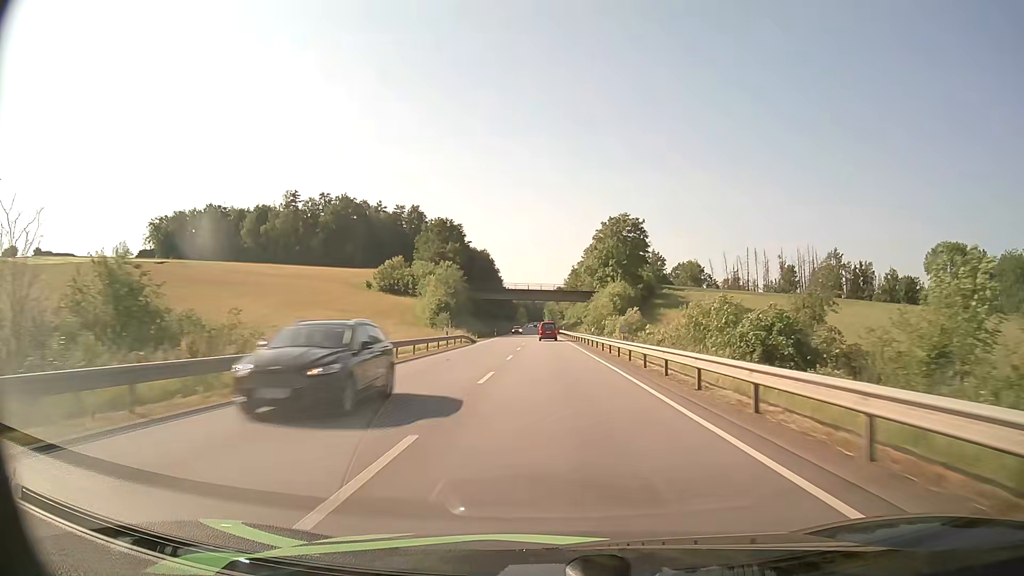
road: primary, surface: asphalt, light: Day
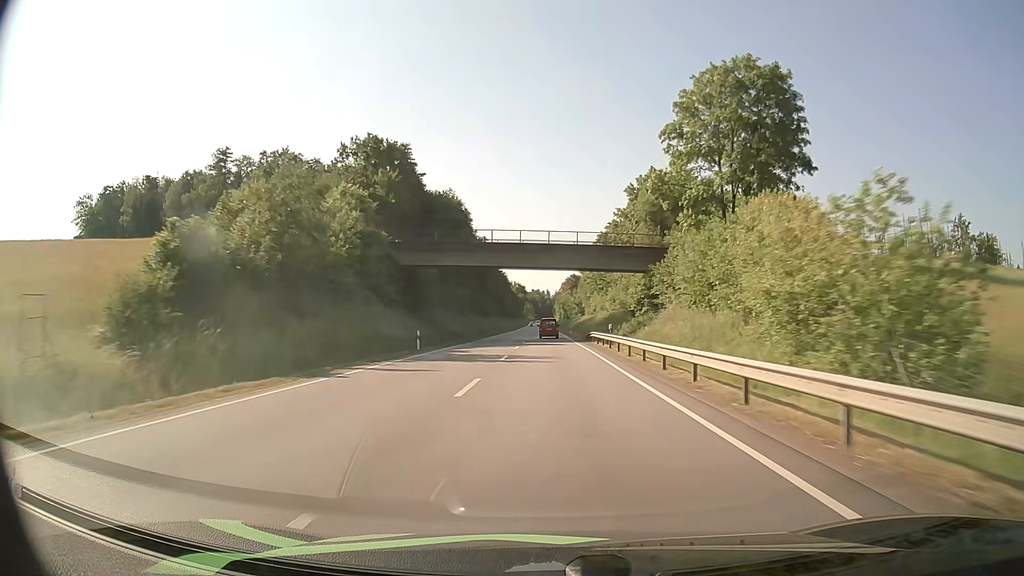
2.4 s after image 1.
(-0.3, +63.6) m; -1°
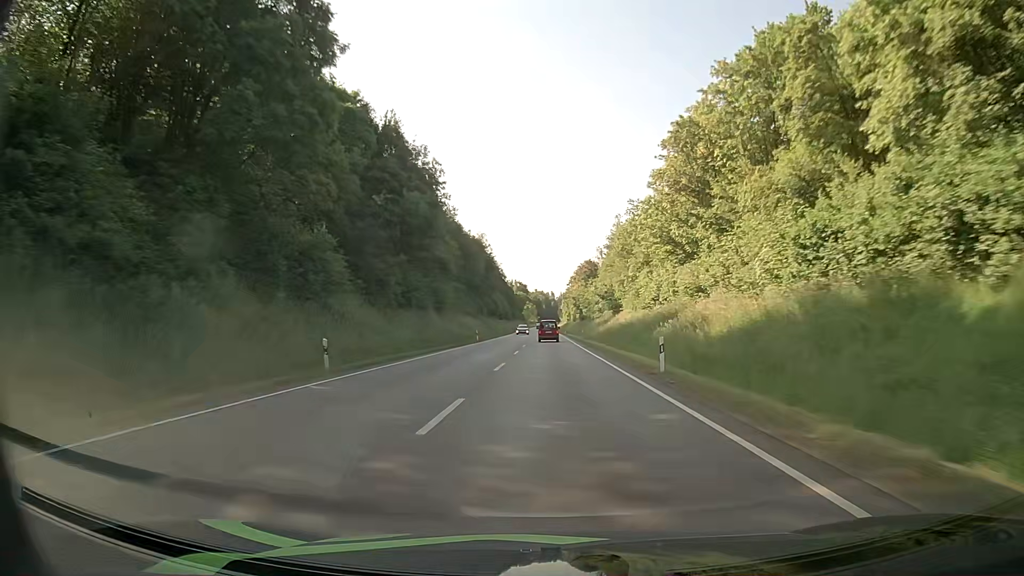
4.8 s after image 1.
(-0.4, +64.1) m; 0°
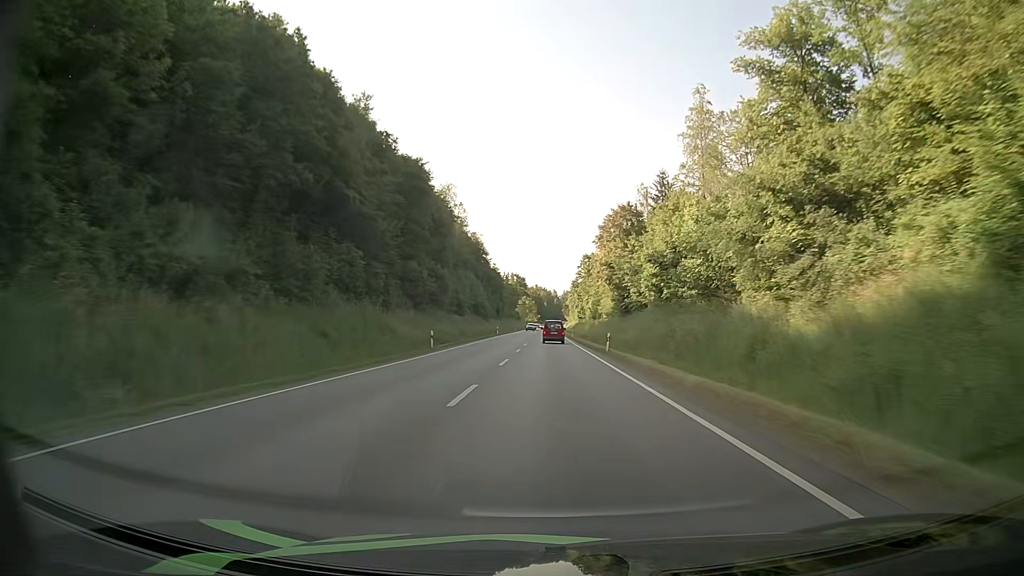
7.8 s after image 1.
(-0.2, +81.0) m; 0°
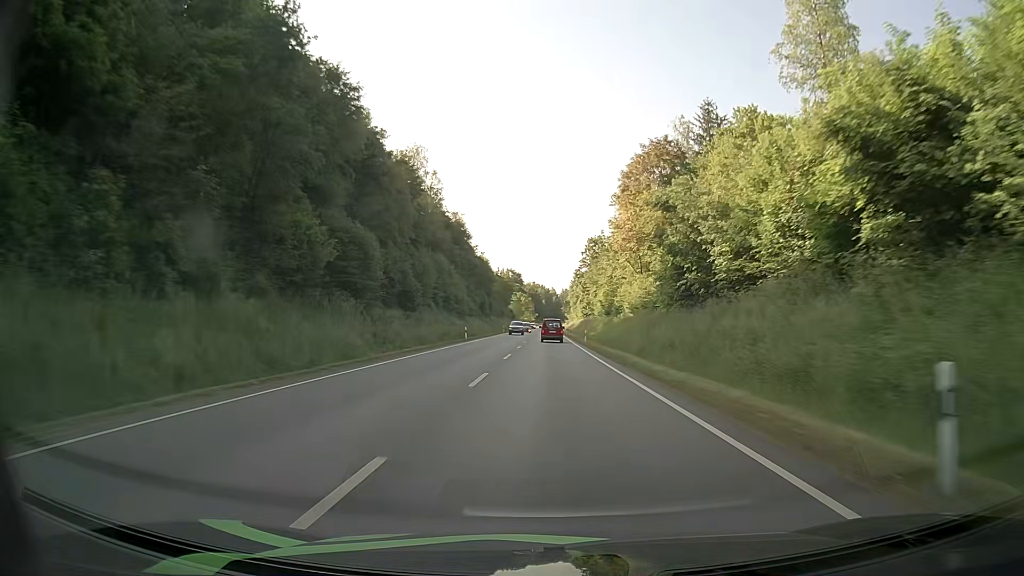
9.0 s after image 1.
(0.0, +32.6) m; 0°
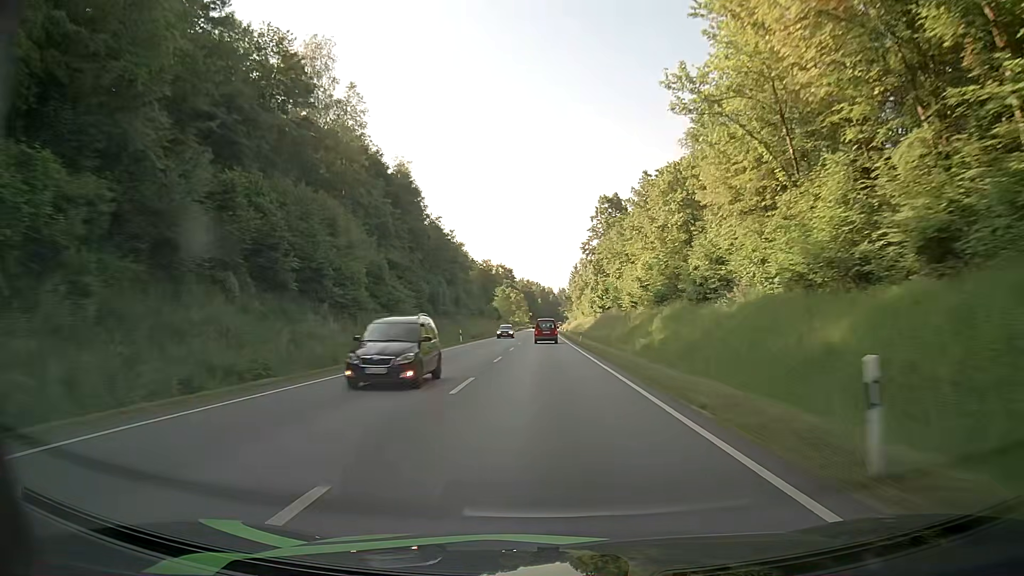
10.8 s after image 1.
(0.0, +49.2) m; 0°
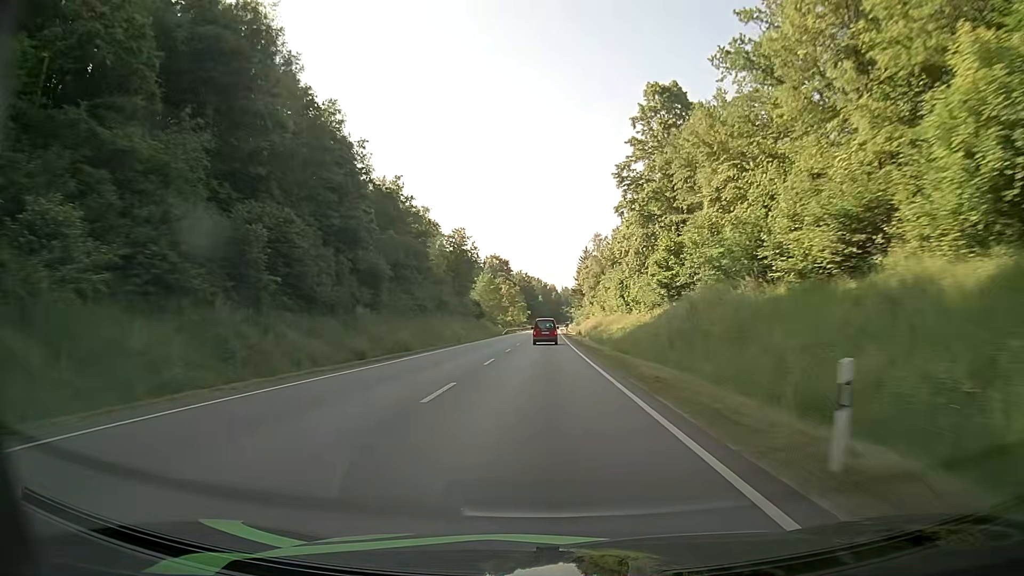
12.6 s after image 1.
(0.0, +49.4) m; 0°
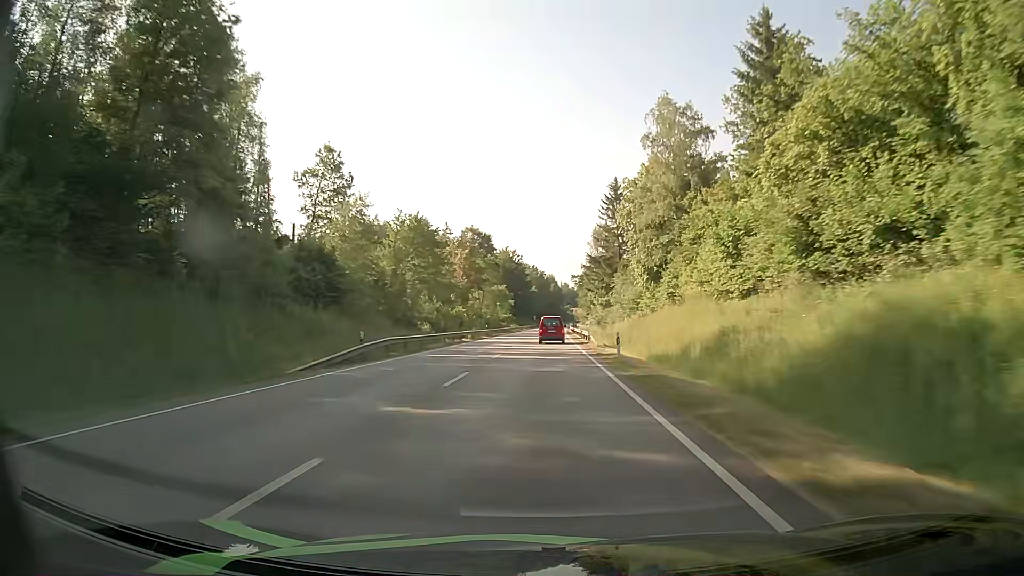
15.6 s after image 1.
(0.0, +81.2) m; 0°
(0, +10) (0, +20) (0, +30) (0, +40) (0, +50) (0, +60) (0, +70) (0, +80) (0, +90) (0, +100) m
